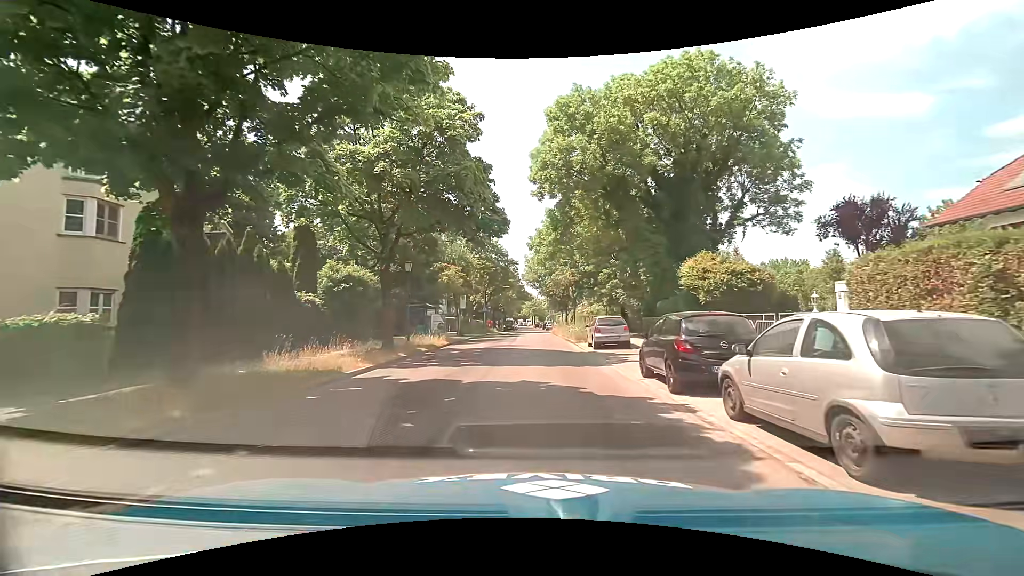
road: tertiary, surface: asphalt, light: Day
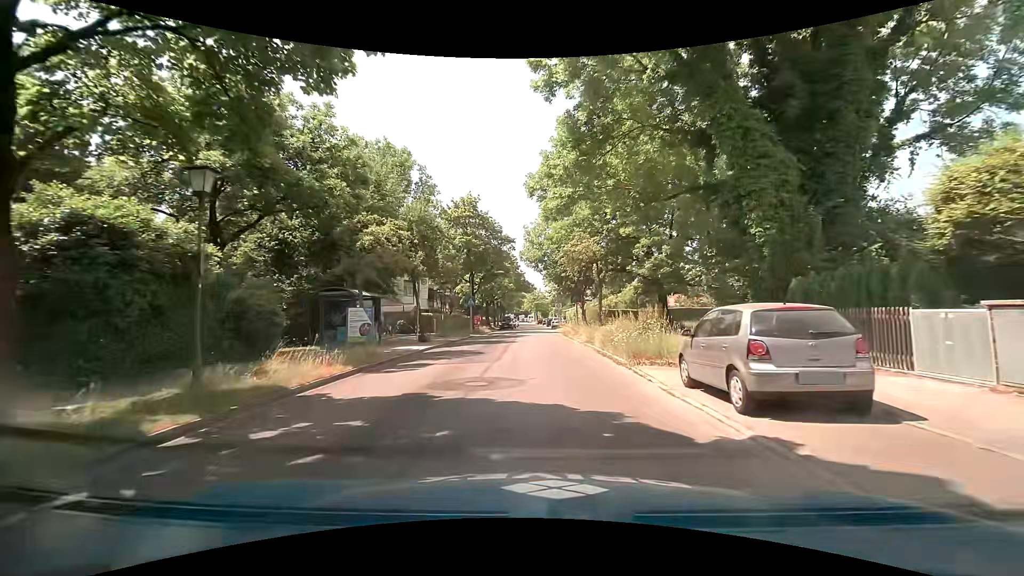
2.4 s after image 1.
(+0.1, +15.9) m; 0°
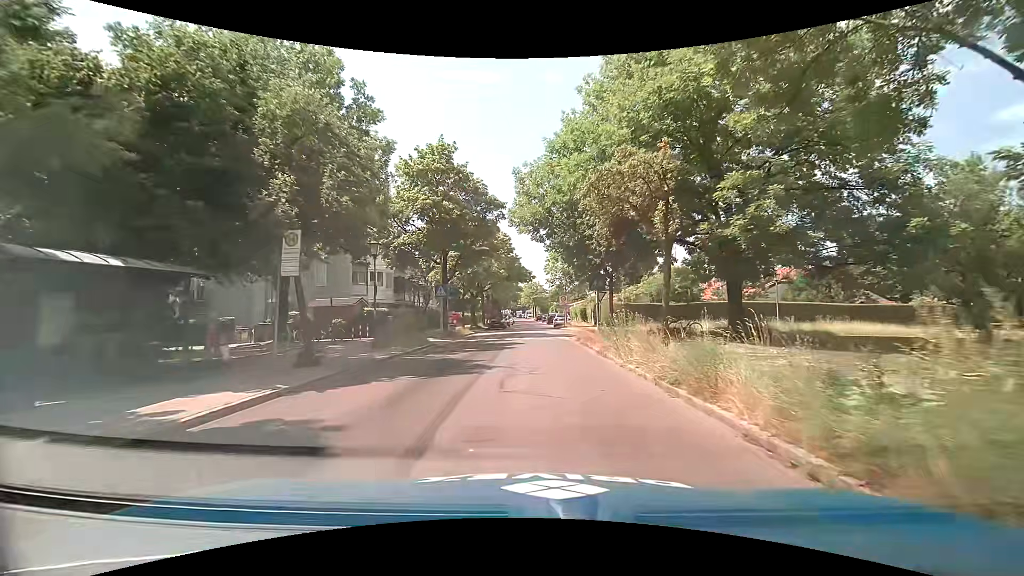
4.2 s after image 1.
(+0.2, +14.1) m; +1°
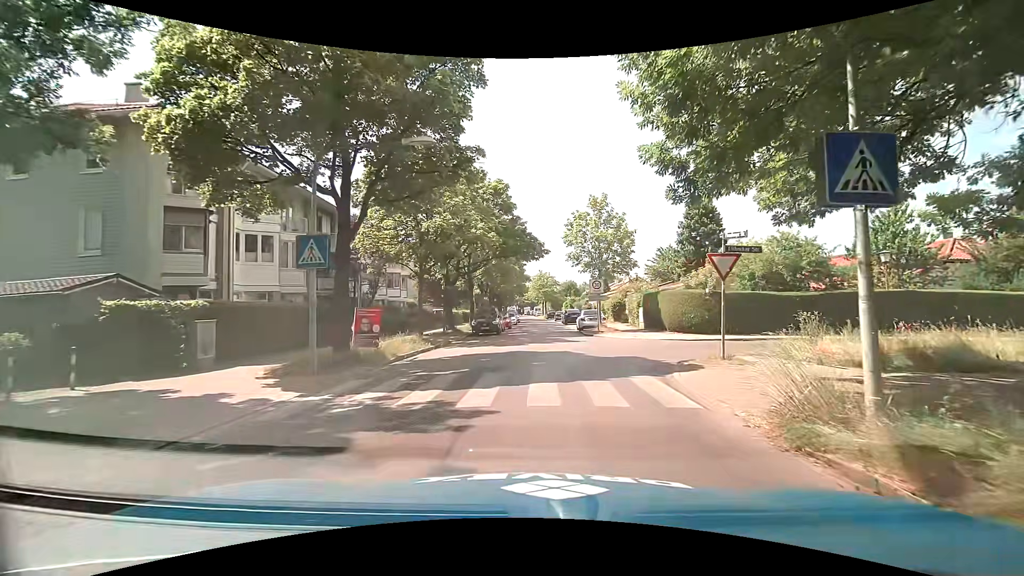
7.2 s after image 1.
(-0.3, +19.4) m; -1°
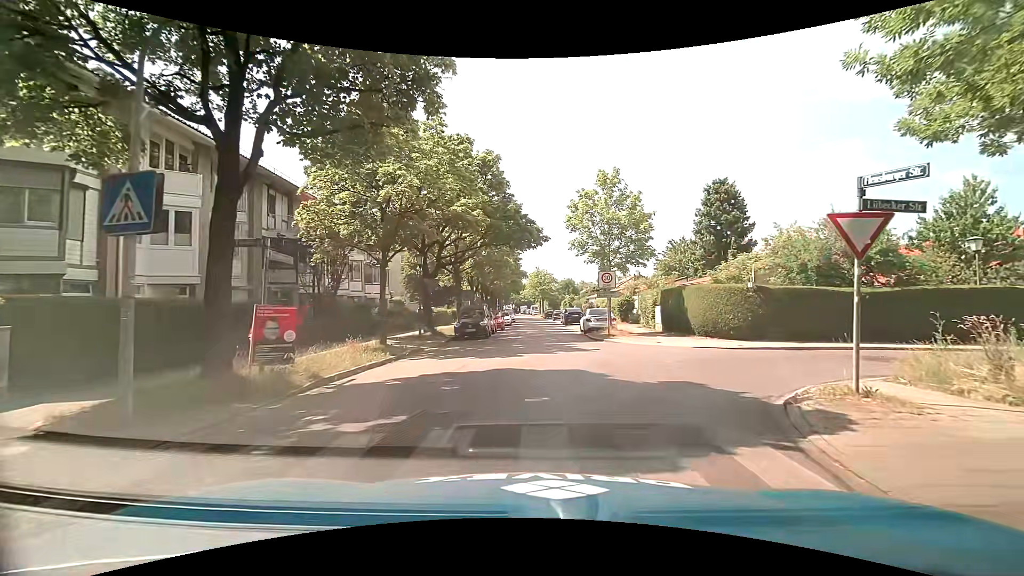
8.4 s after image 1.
(0.0, +5.4) m; -1°
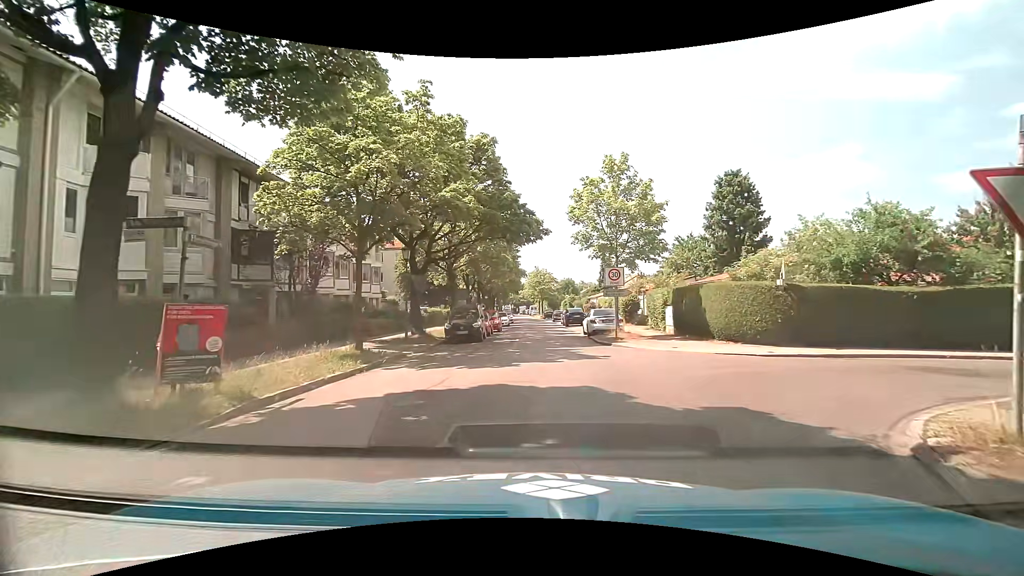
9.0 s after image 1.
(0.0, +2.4) m; 0°
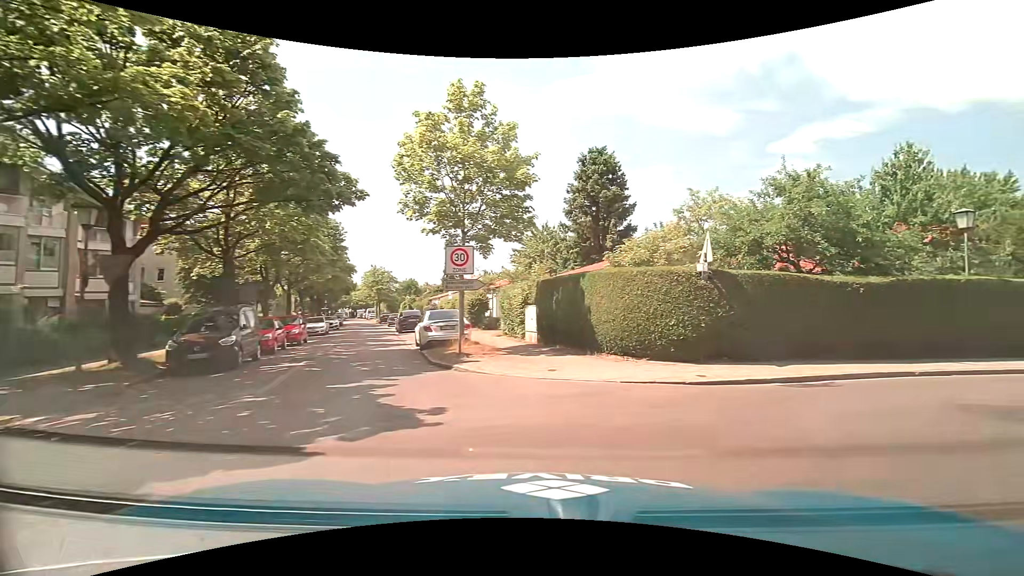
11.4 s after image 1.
(+0.9, +7.8) m; +19°
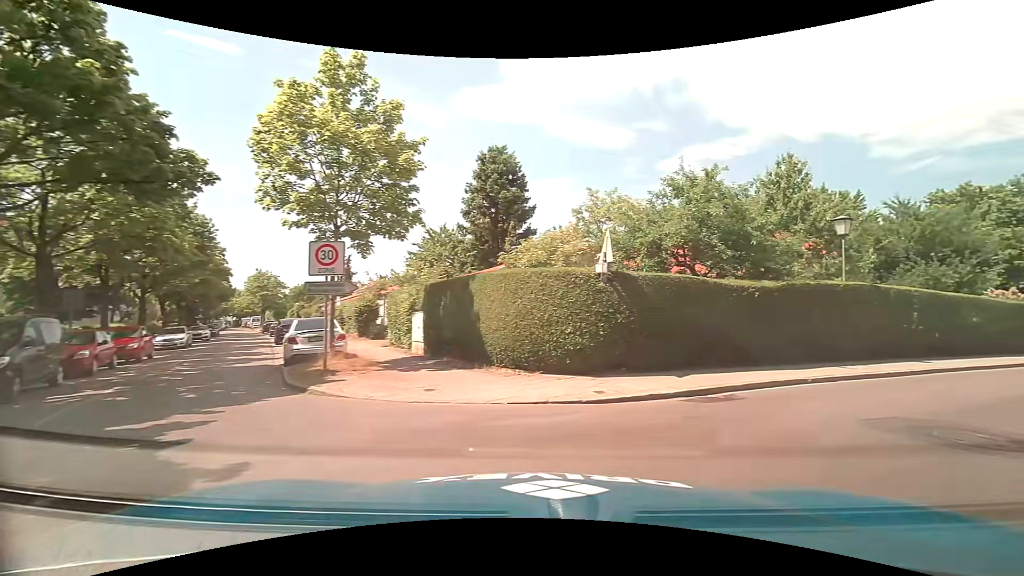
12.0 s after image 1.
(+0.2, +1.9) m; +10°
(+5, +8) (+14, +13) (+22, +18) (+31, +23) (+40, +28) (+48, +33) (+57, +39) (+65, +44) (+73, +50) (+76, +59) m
